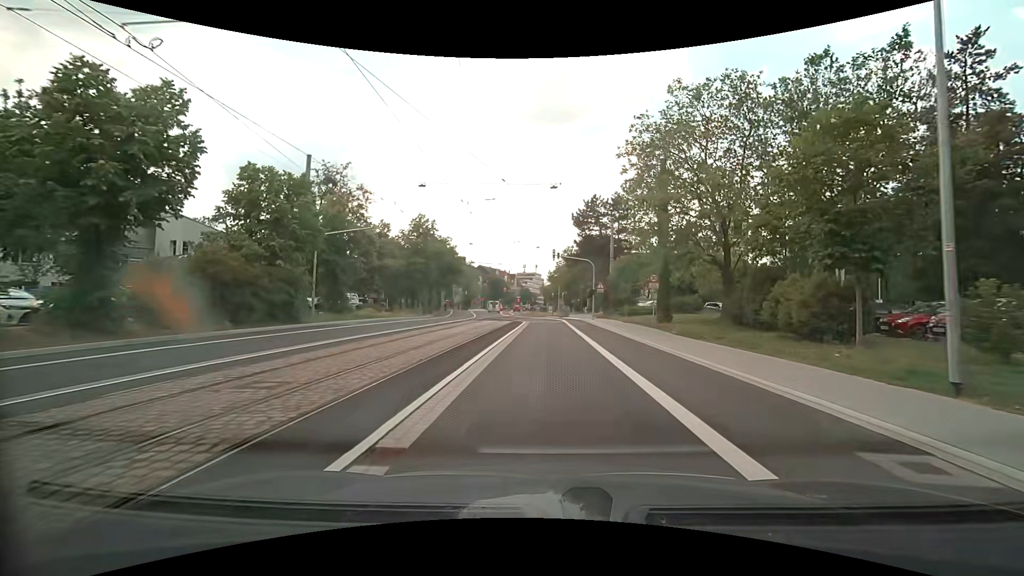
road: secondary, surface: asphalt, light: Day
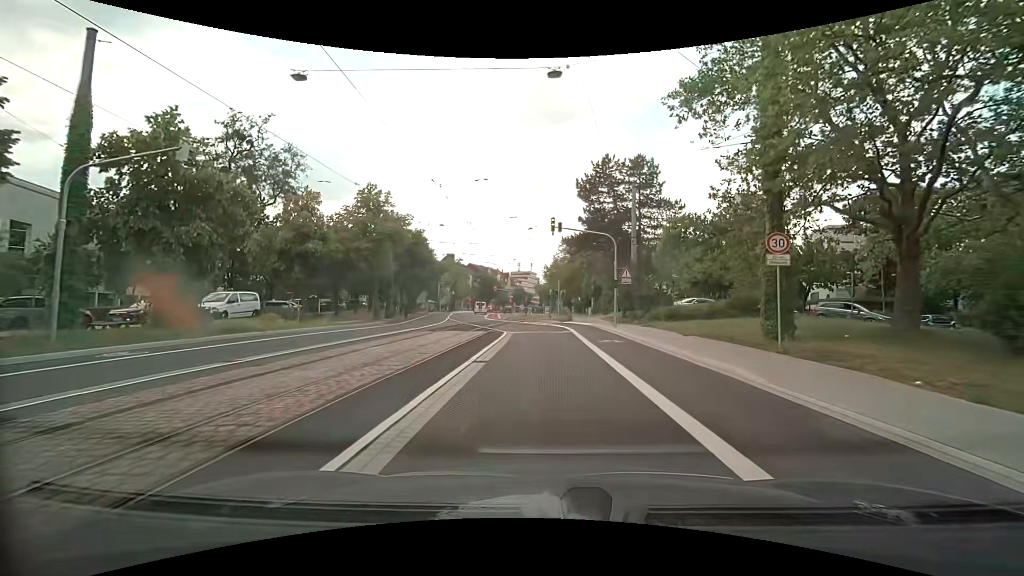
(+0.1, +16.8) m; +1°
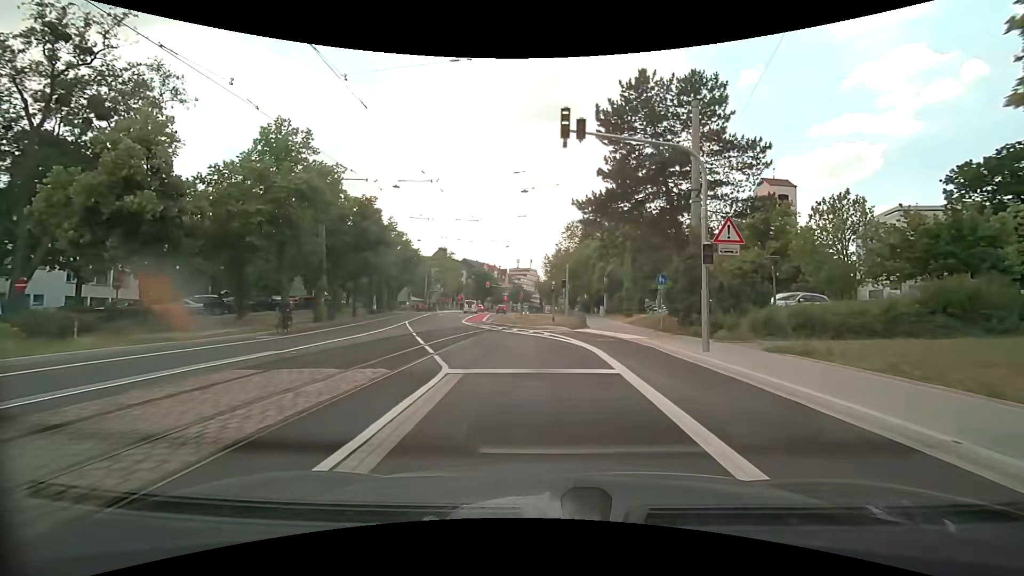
(-0.2, +16.2) m; 0°
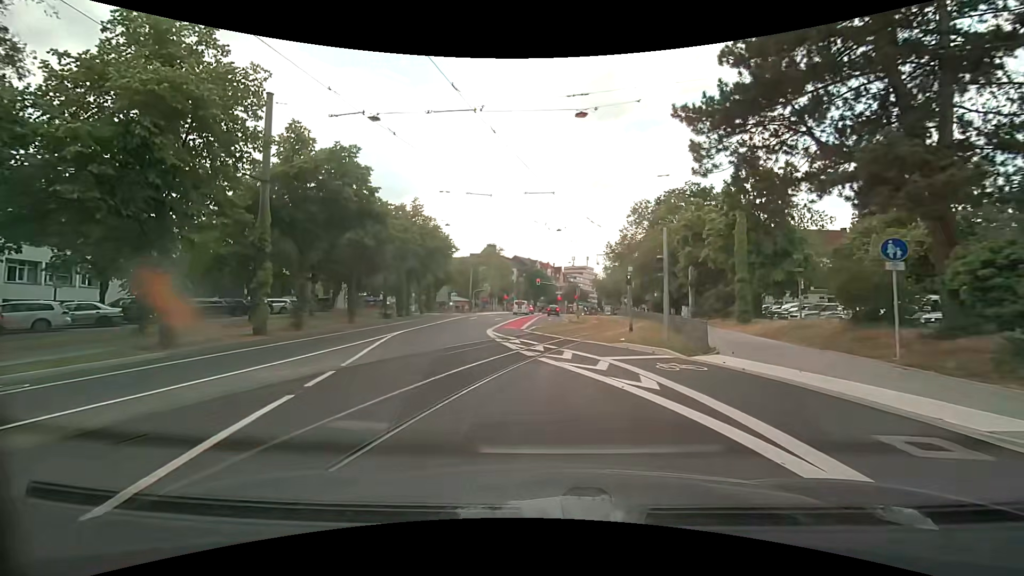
(-0.6, +14.0) m; -8°
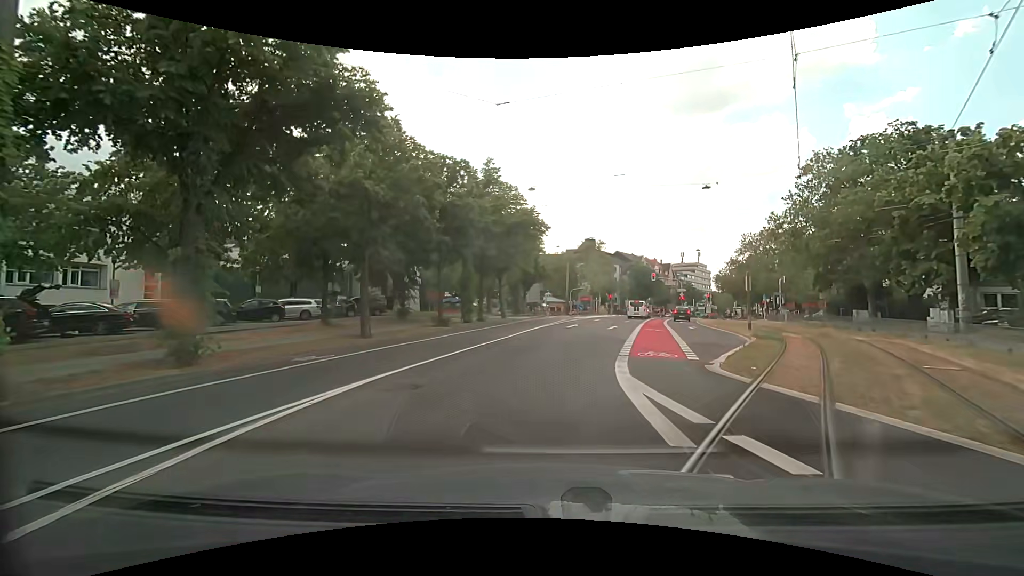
(-2.0, +16.6) m; -11°
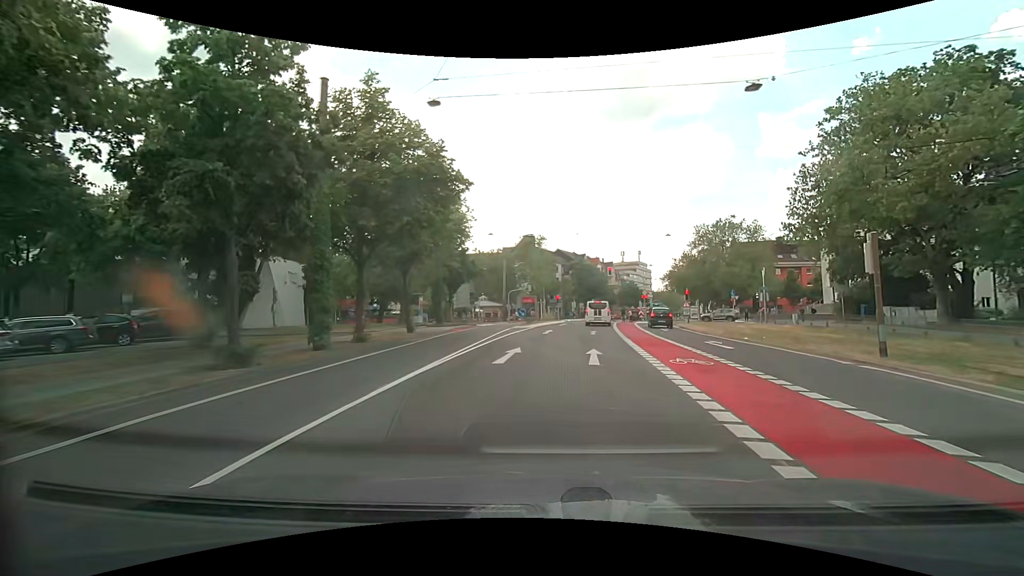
(+0.8, +15.9) m; +7°
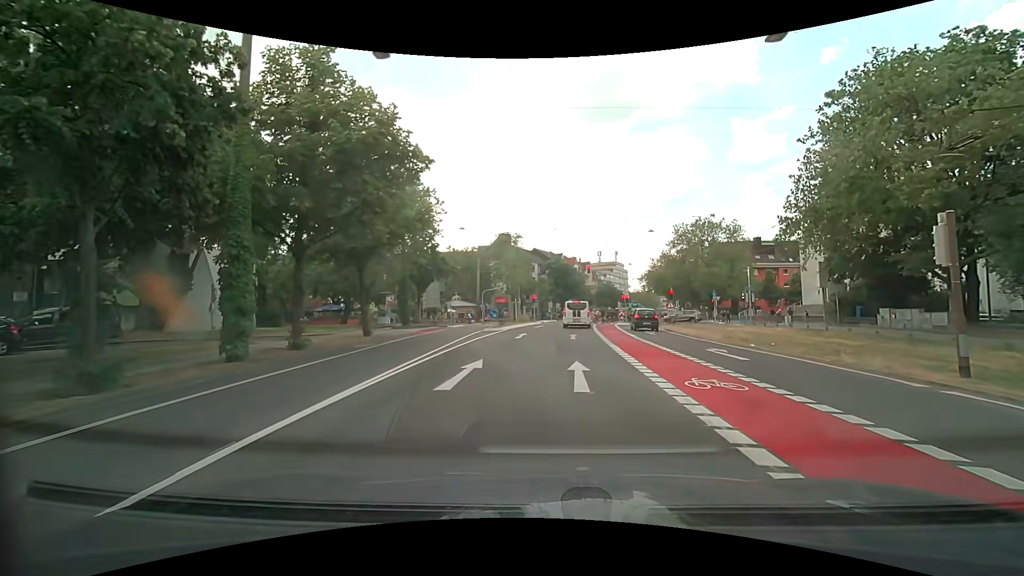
(+0.1, +3.7) m; +2°
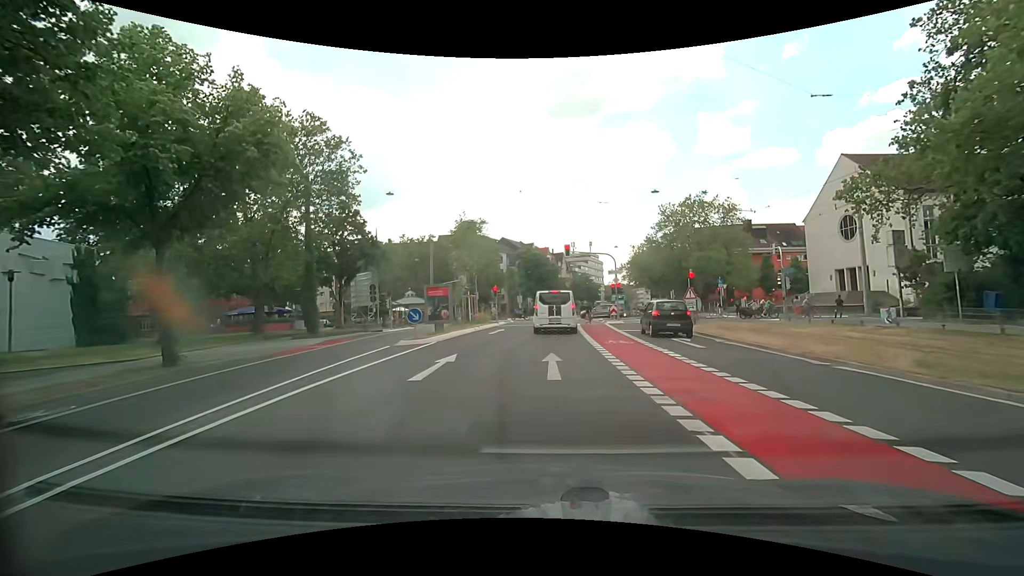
(+0.6, +13.9) m; +4°
(0, +10) (0, +20) (0, +30) (0, +40) (0, +50) (+1, +60) (+1, +70) (+2, +80) (+3, +90) (+5, +100) m
